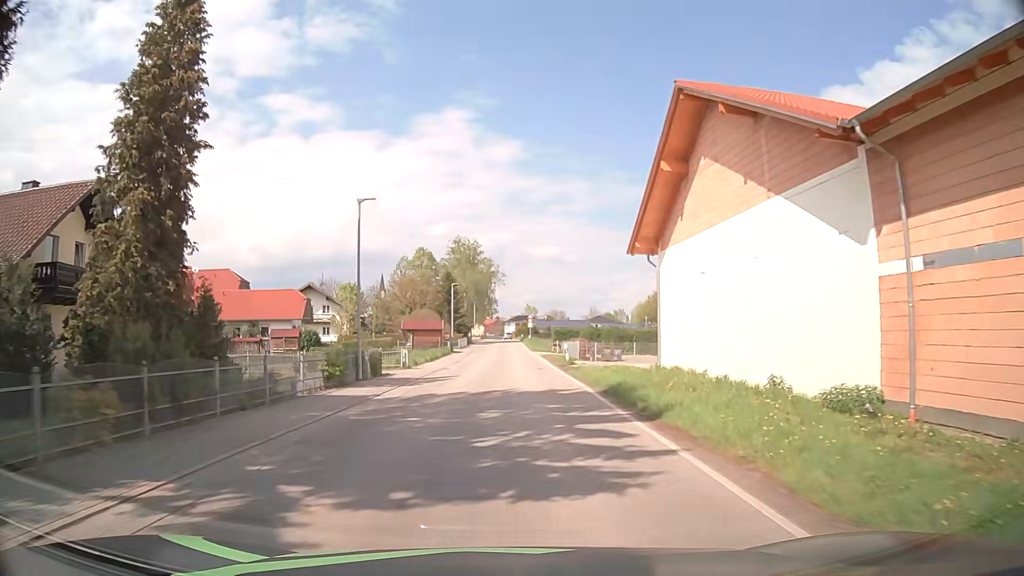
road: secondary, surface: asphalt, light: Day
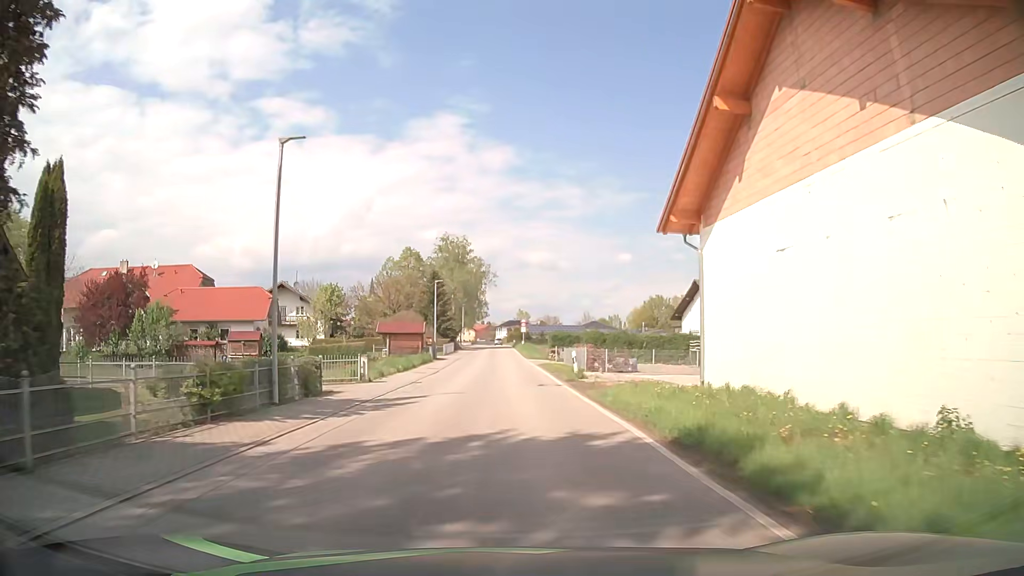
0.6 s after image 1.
(+0.1, +7.7) m; +1°
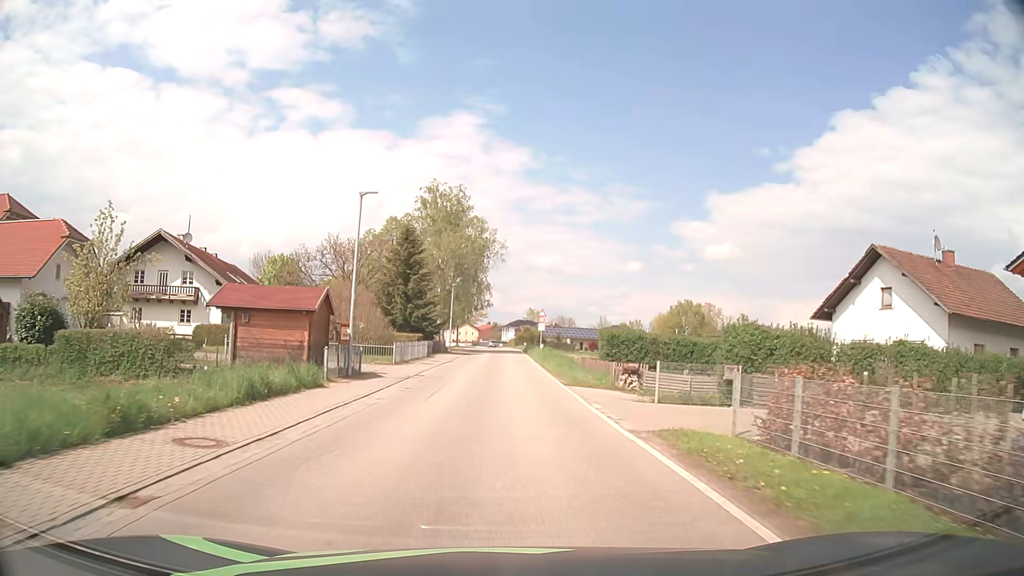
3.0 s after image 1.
(-0.2, +30.5) m; -1°
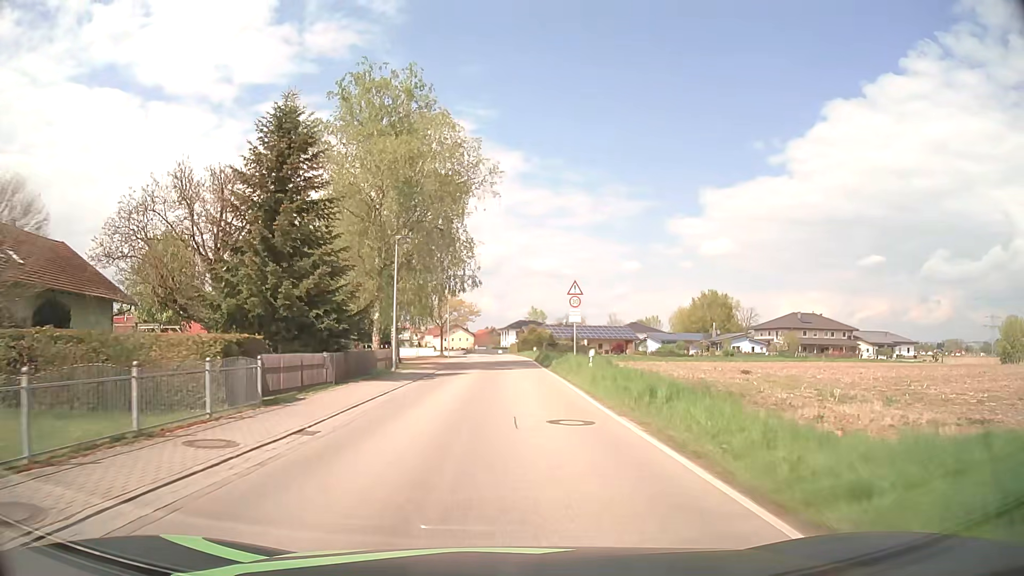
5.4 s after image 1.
(0.0, +30.3) m; 0°
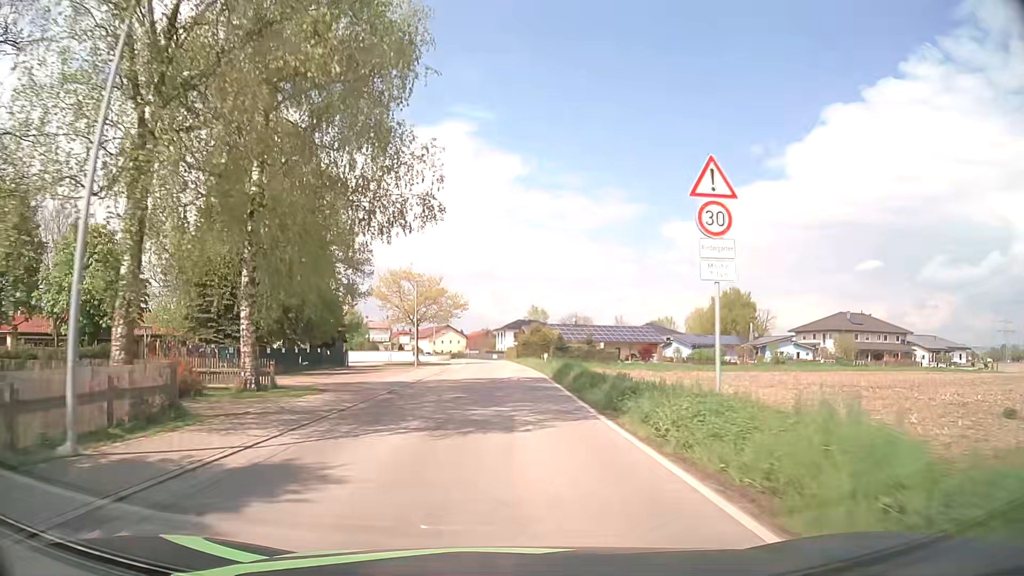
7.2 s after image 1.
(0.0, +22.7) m; 0°
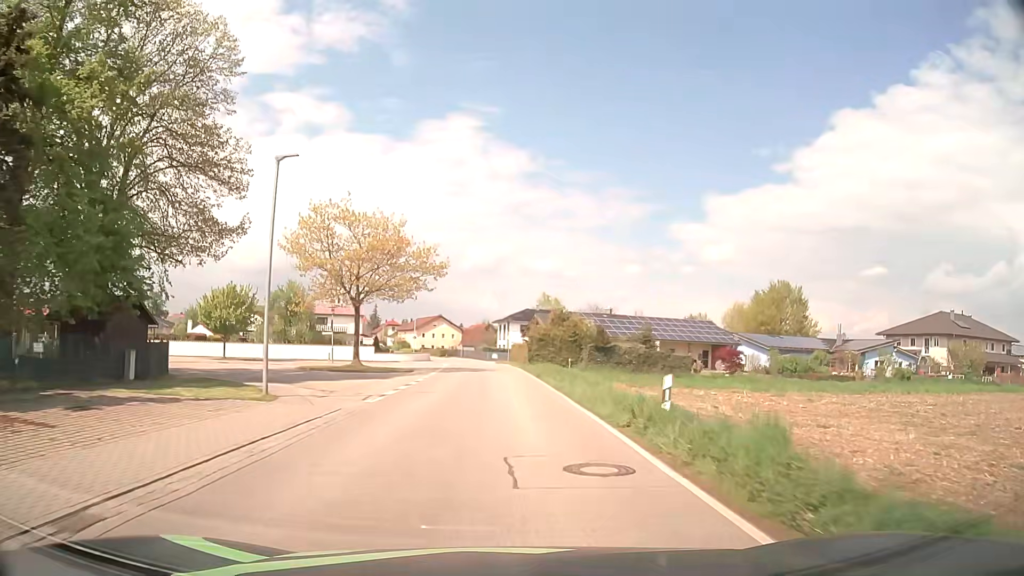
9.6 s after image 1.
(-0.2, +30.4) m; 0°
(0, +10) (0, +20) (0, +30) (-1, +40) (-1, +50) (-2, +60) (-3, +70) (-4, +80) (-6, +90) (-9, +99) m
